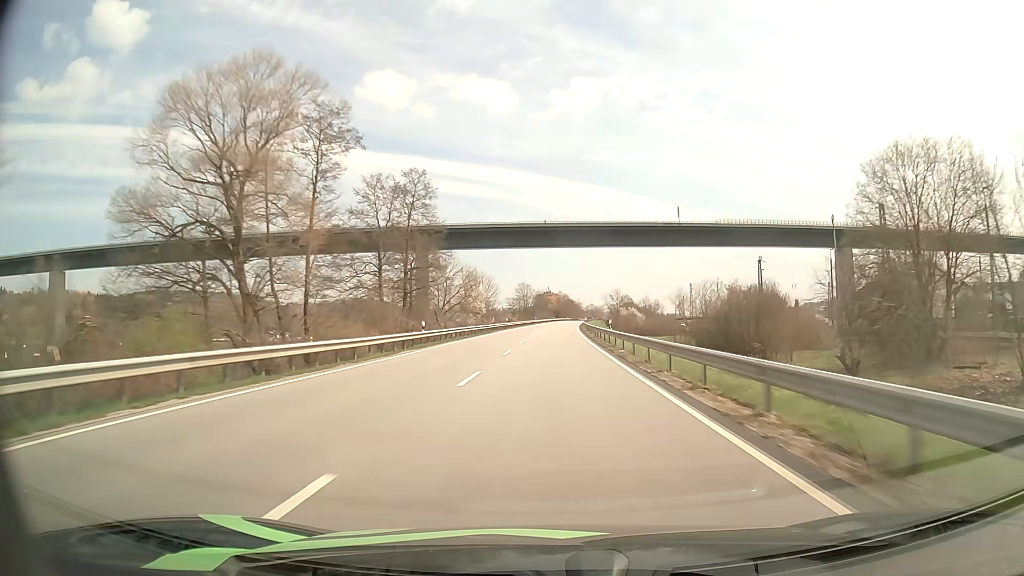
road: primary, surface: asphalt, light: Day
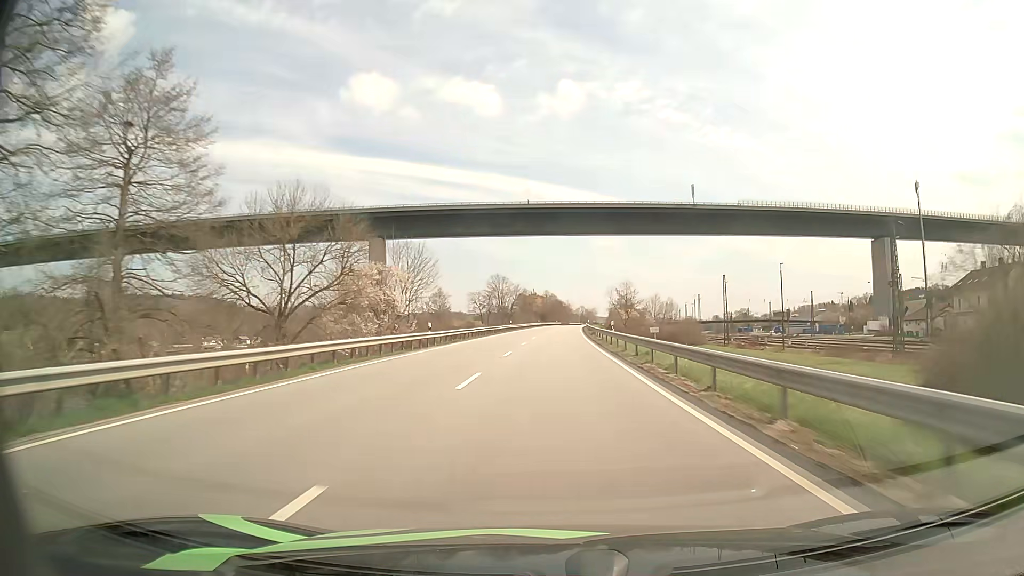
(+0.5, +48.7) m; +1°
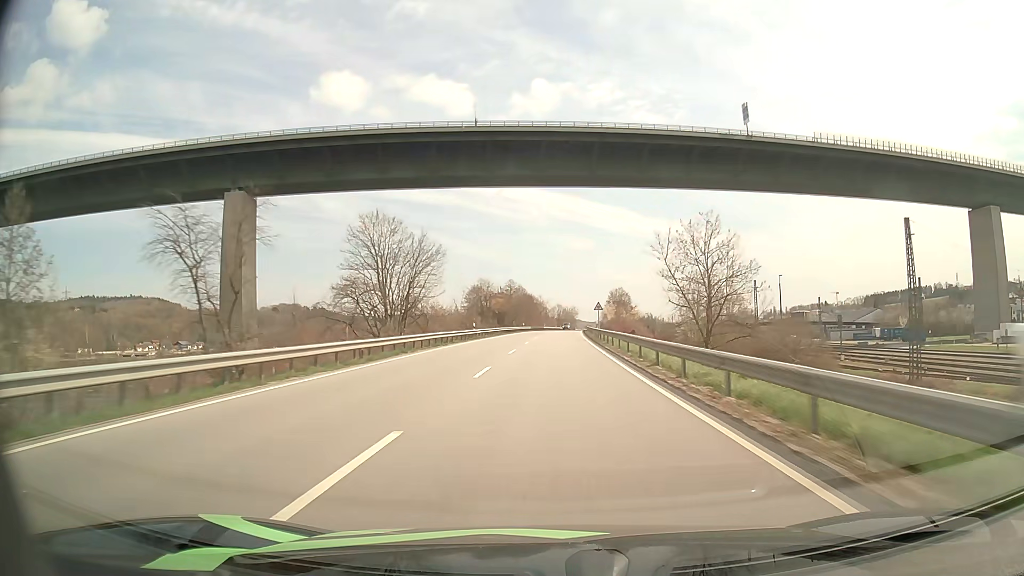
(+1.8, +81.6) m; +2°
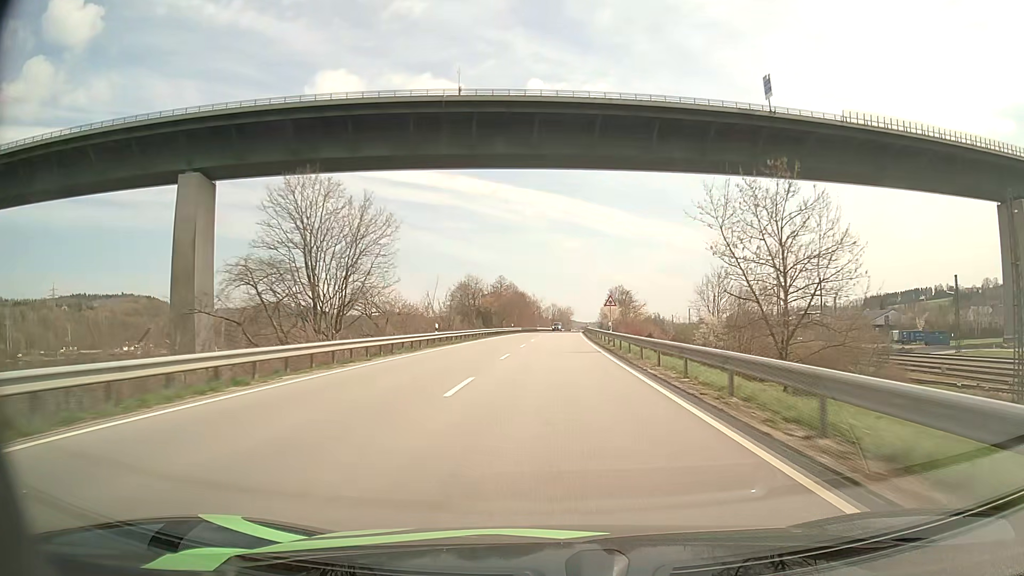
(+0.1, +16.4) m; 0°
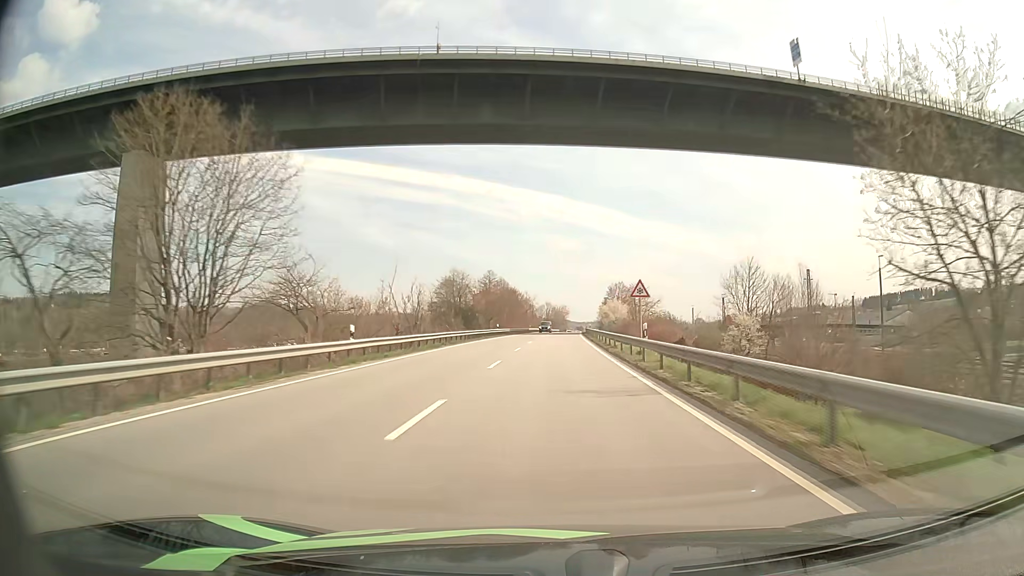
(+0.1, +16.4) m; +1°
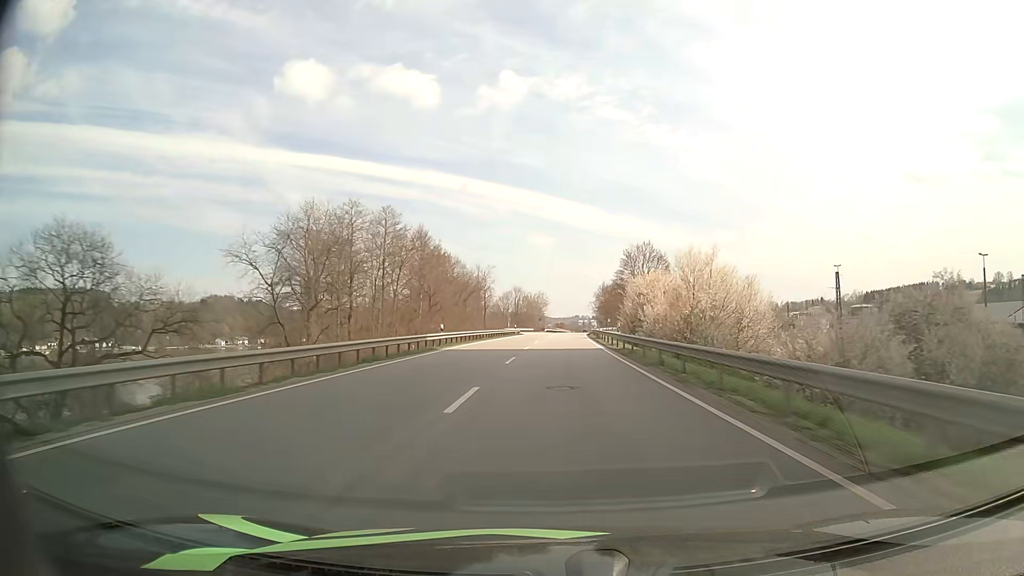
(+1.6, +82.2) m; +2°
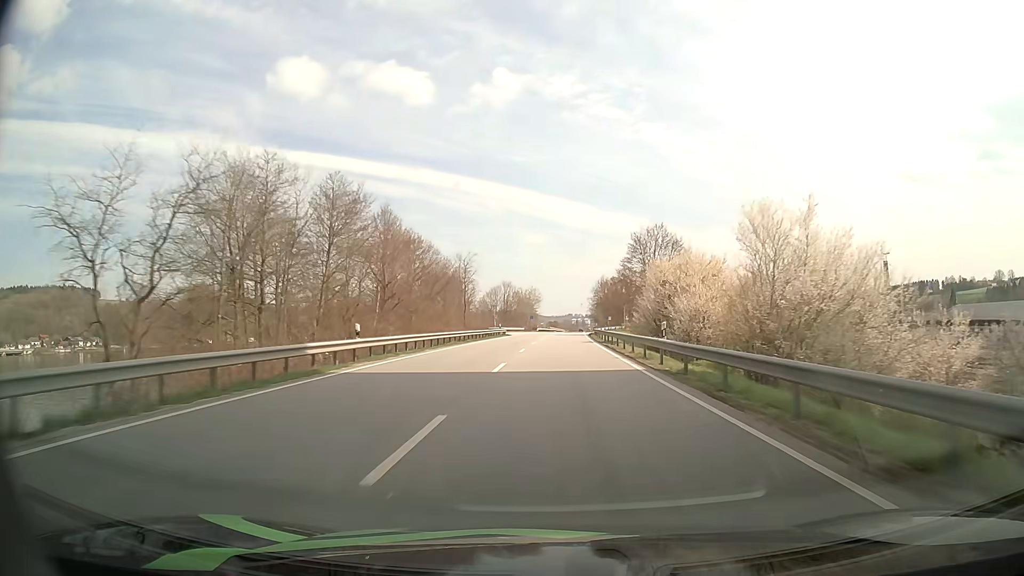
(+0.1, +16.5) m; +1°
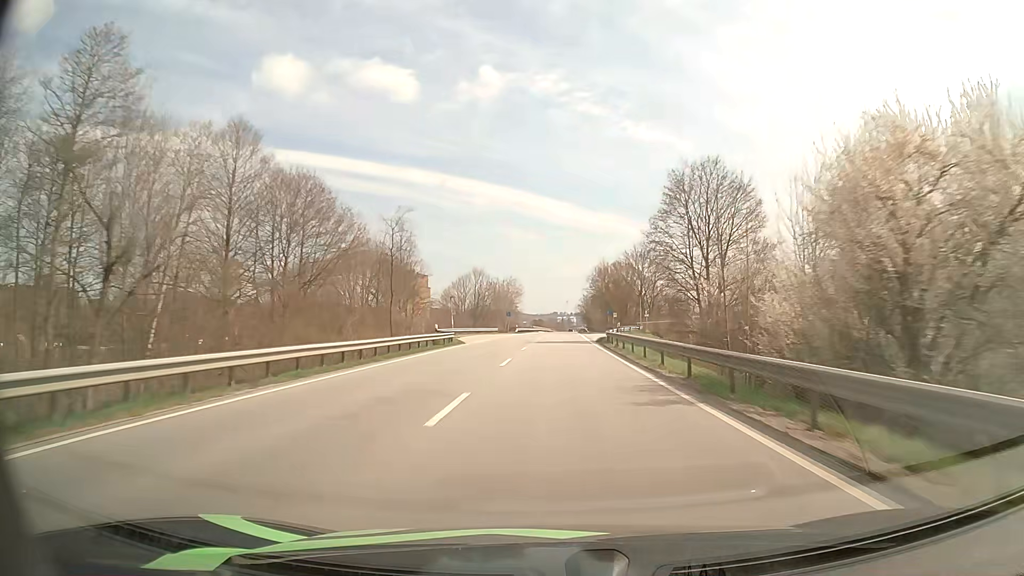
(+0.3, +33.0) m; +1°
(0, +10) (0, +20) (0, +30) (0, +40) (+1, +50) (+1, +60) (+1, +70) (+2, +80) (+2, +90) (+2, +100) m
